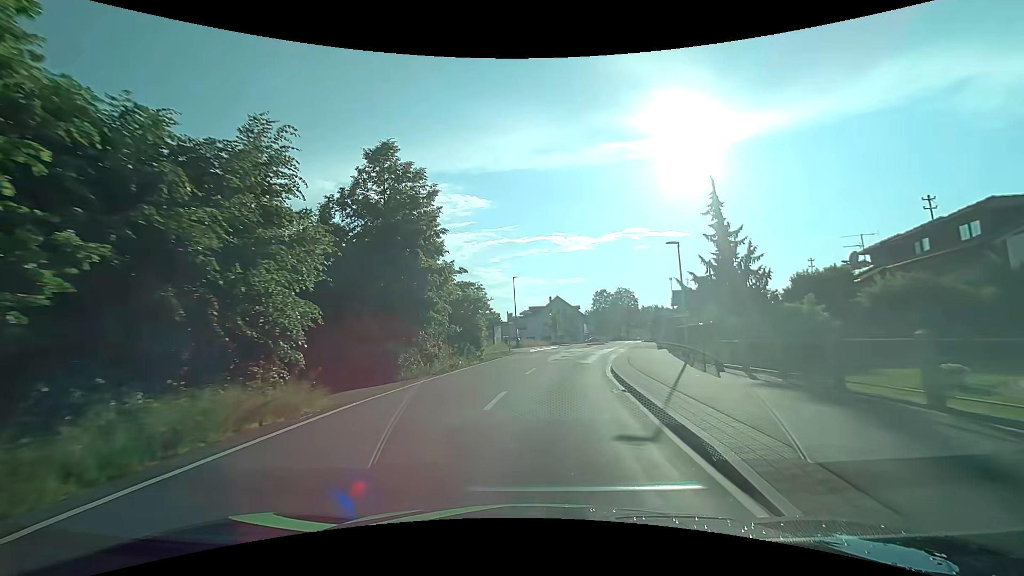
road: tertiary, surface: asphalt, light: Day
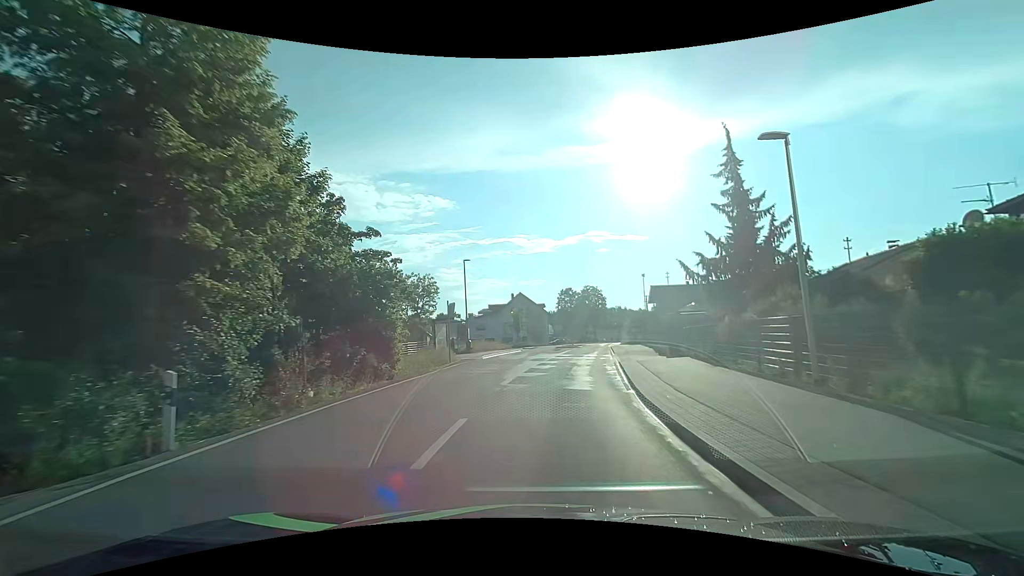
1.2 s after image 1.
(+0.5, +13.1) m; +4°
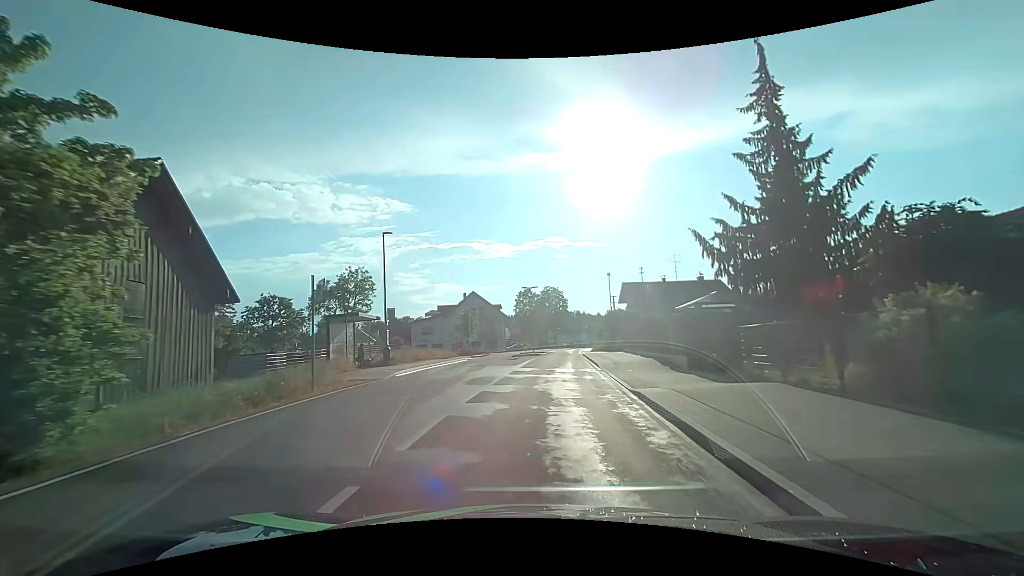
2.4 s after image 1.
(+0.6, +12.5) m; +5°
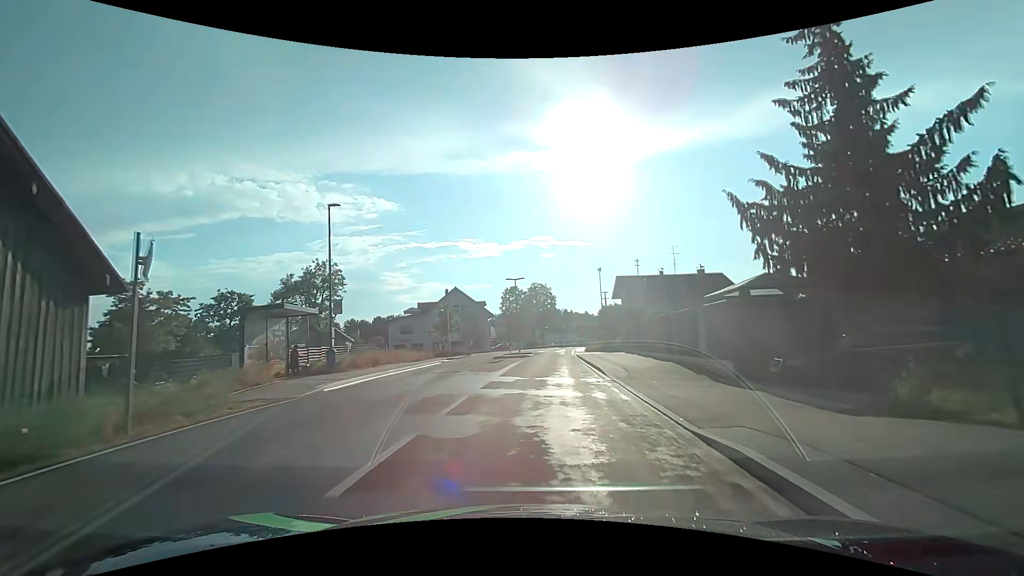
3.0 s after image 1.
(+0.1, +6.3) m; +1°
